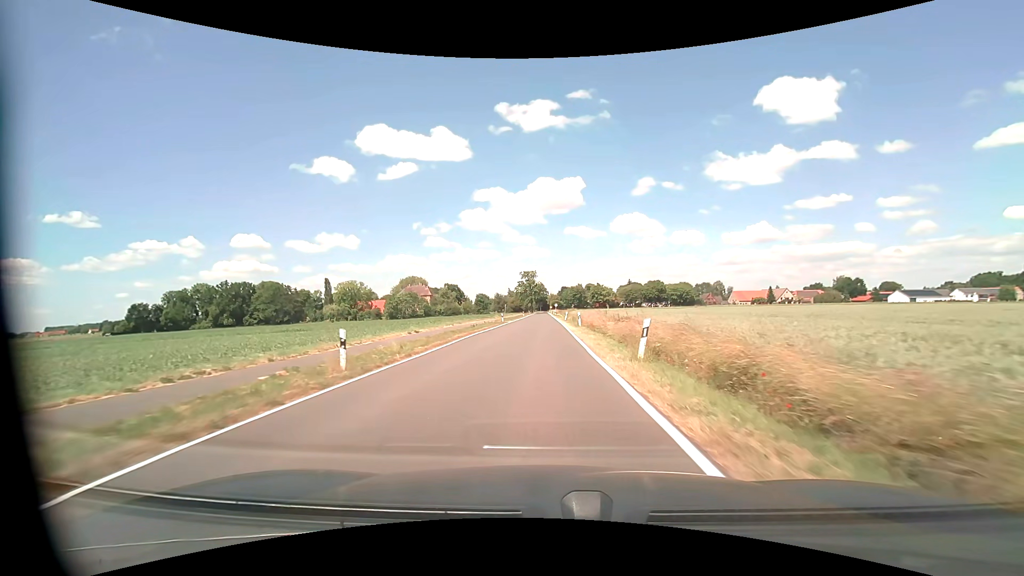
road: tertiary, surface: asphalt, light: Day
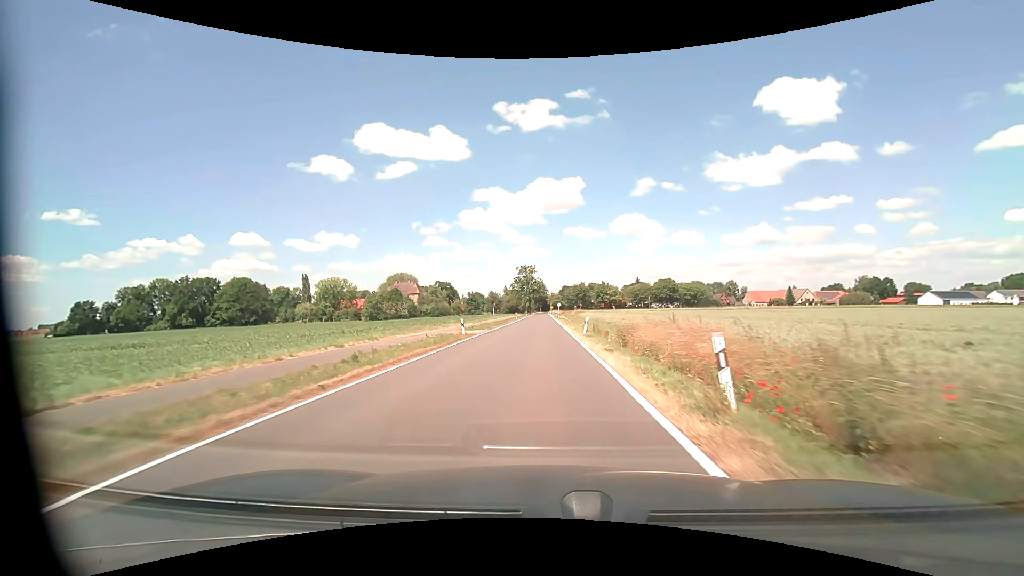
(0.0, +26.9) m; 0°
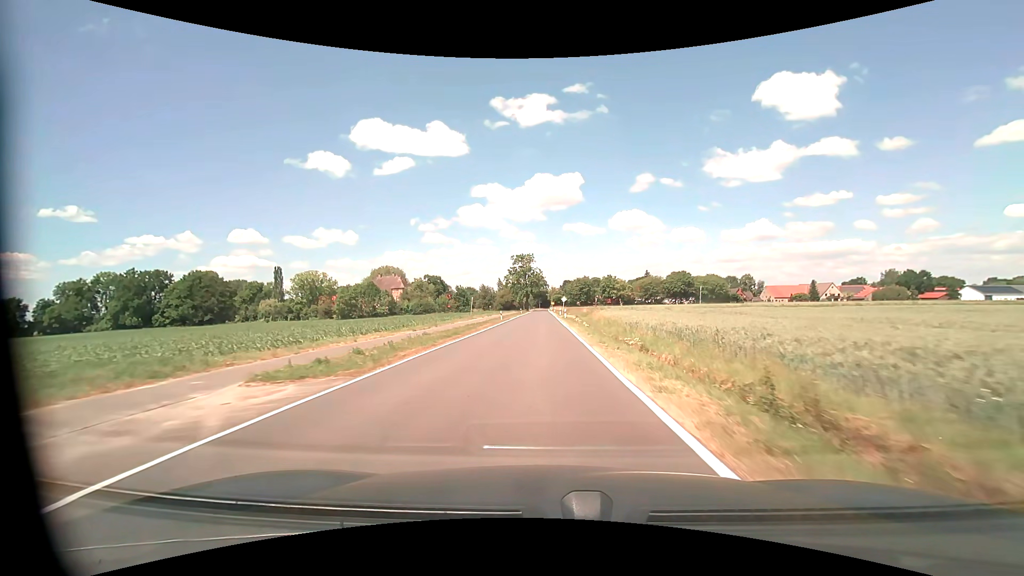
(+0.1, +28.0) m; 0°
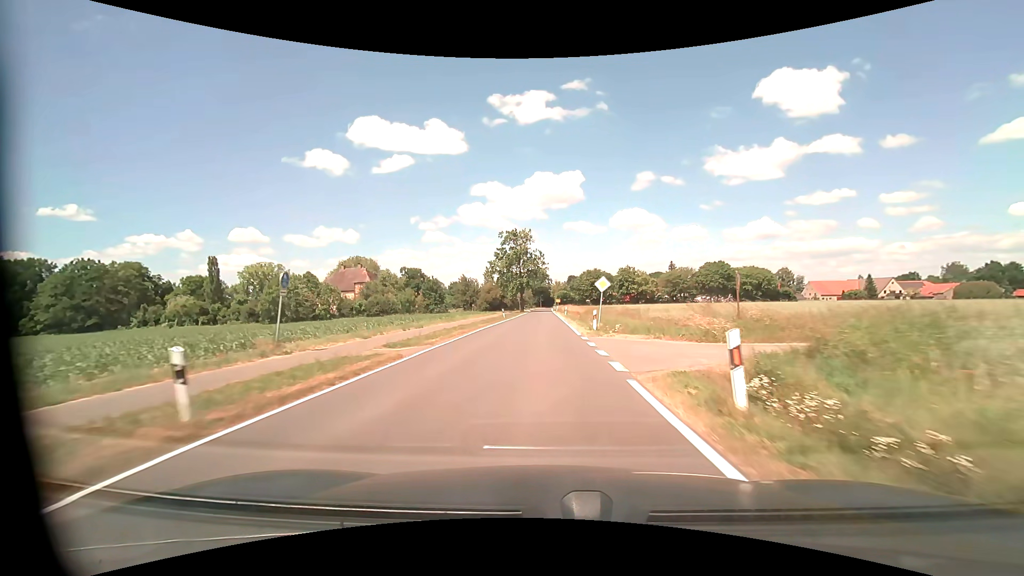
(0.0, +47.6) m; 0°
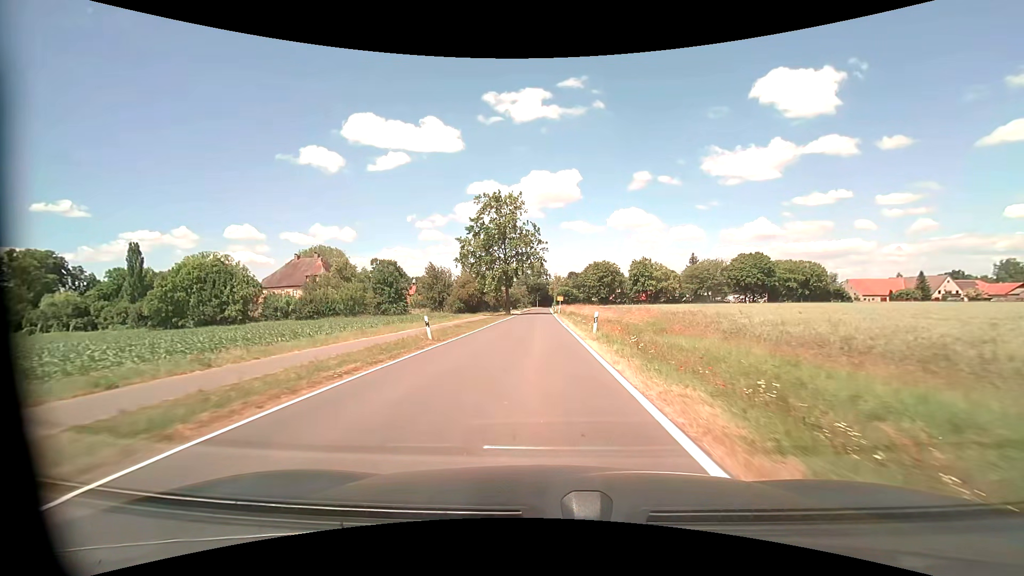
(+0.1, +35.3) m; 0°
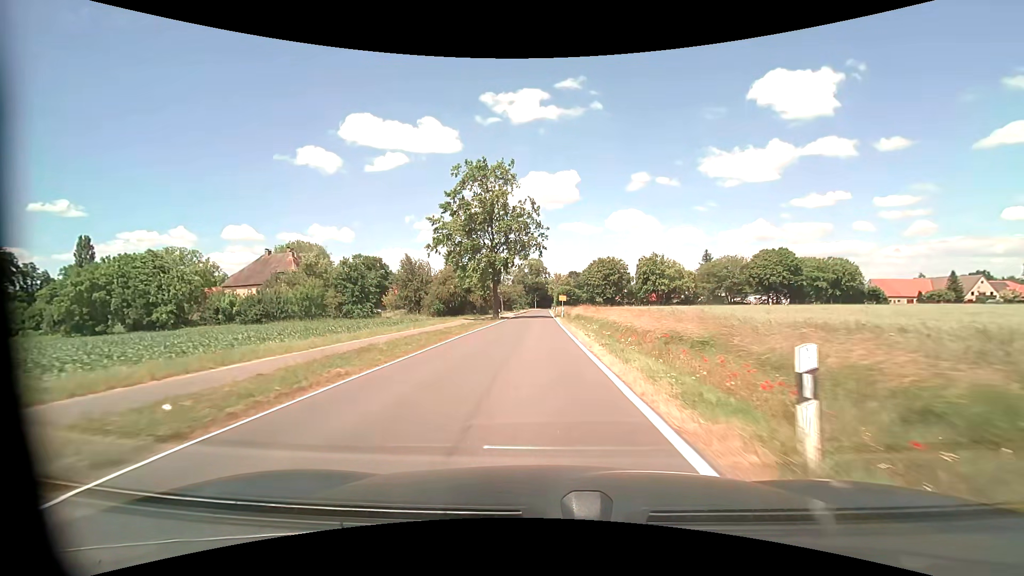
(0.0, +16.7) m; 0°
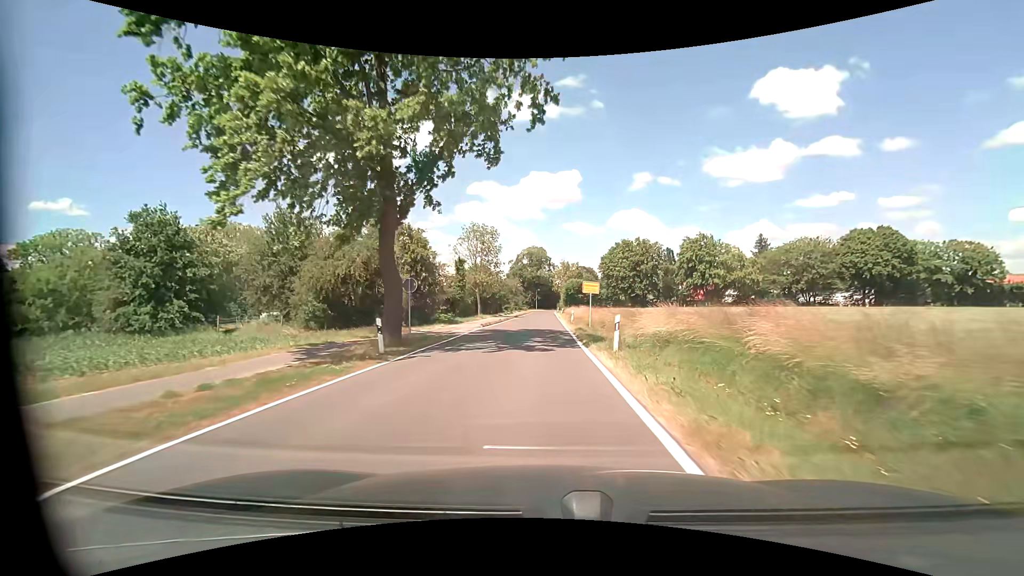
(+0.1, +39.7) m; 0°
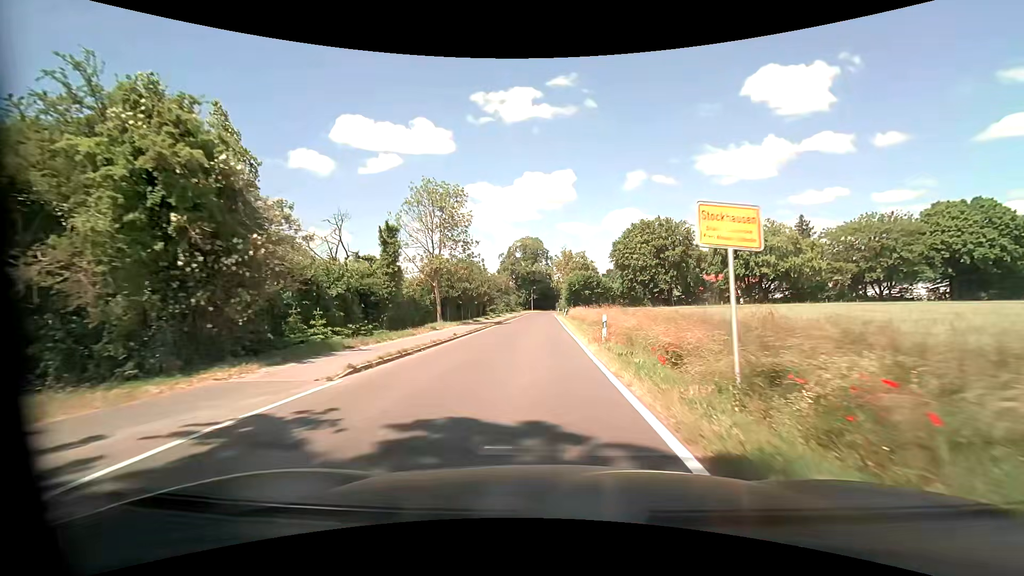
(0.0, +22.5) m; 0°
(0, +10) (0, +20) (0, +30) (0, +40) (0, +50) (0, +60) (0, +70) (0, +80) (0, +90) (+1, +100) m
